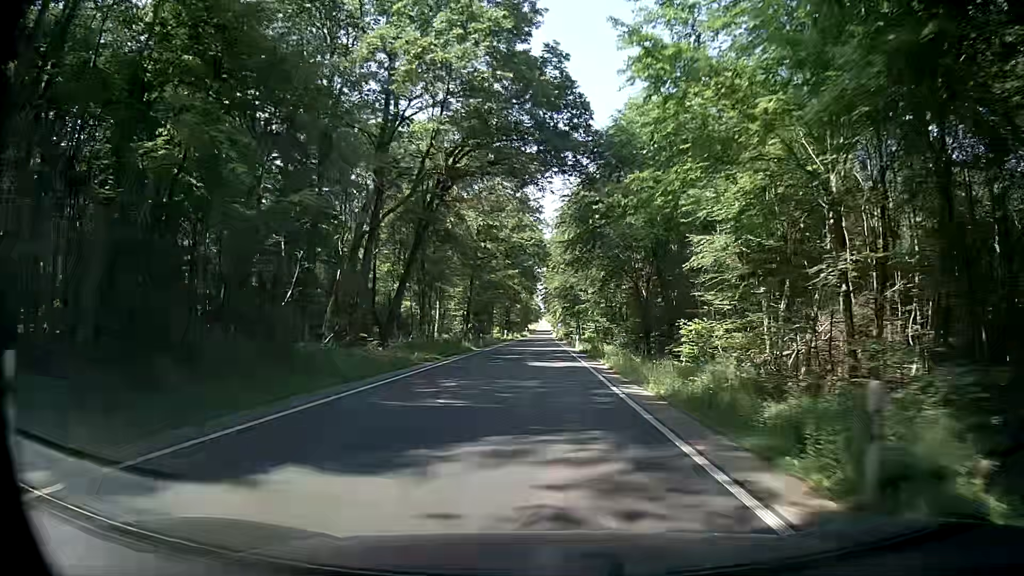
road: secondary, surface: asphalt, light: Day
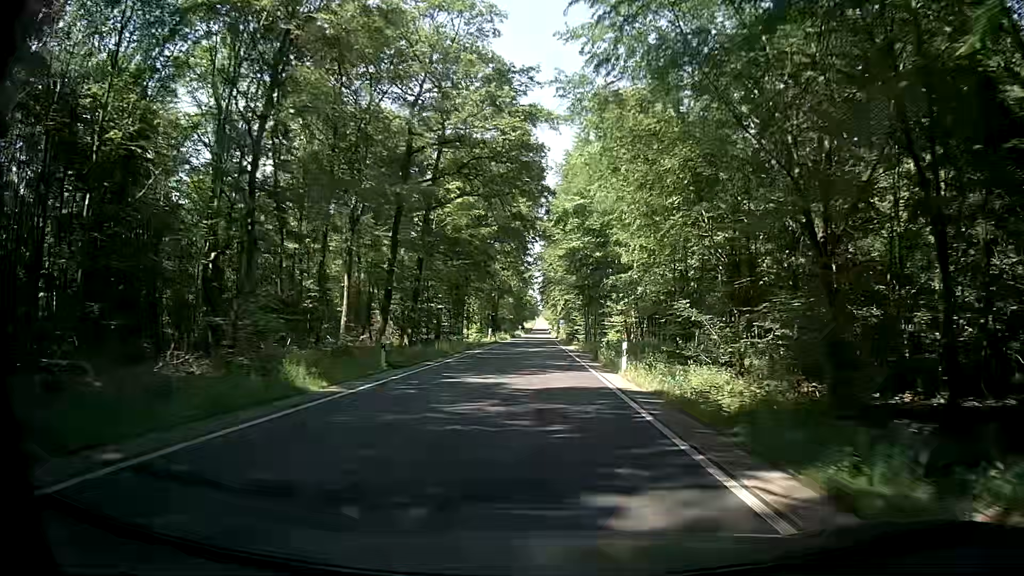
(0.0, +32.9) m; 0°
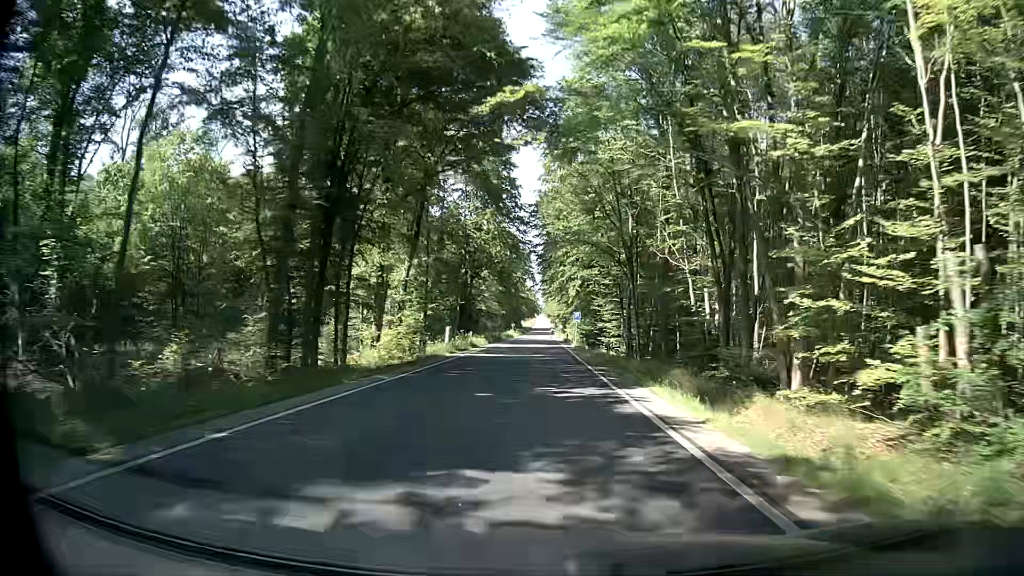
(-0.1, +43.9) m; -1°
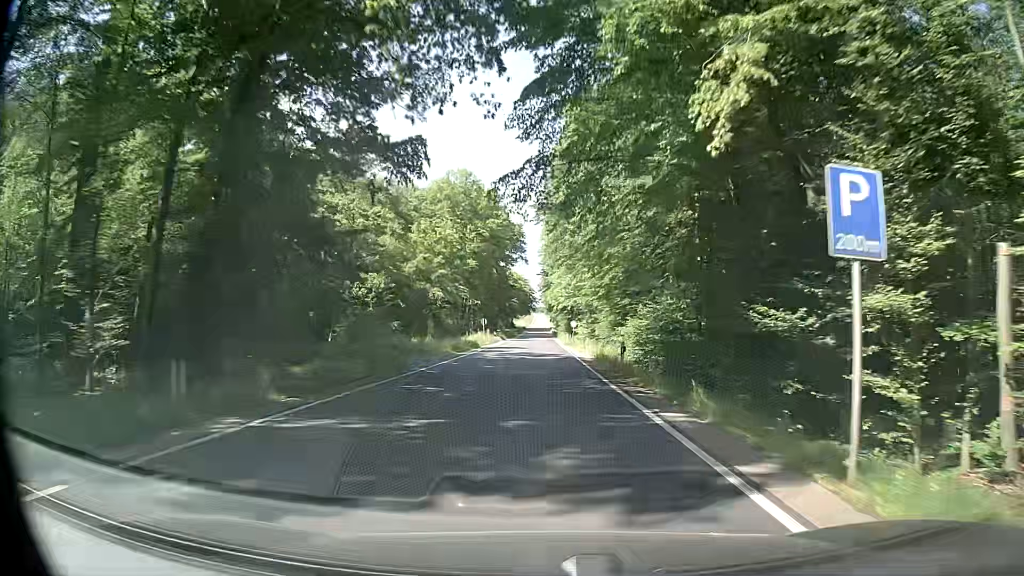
(+0.4, +54.9) m; +1°
